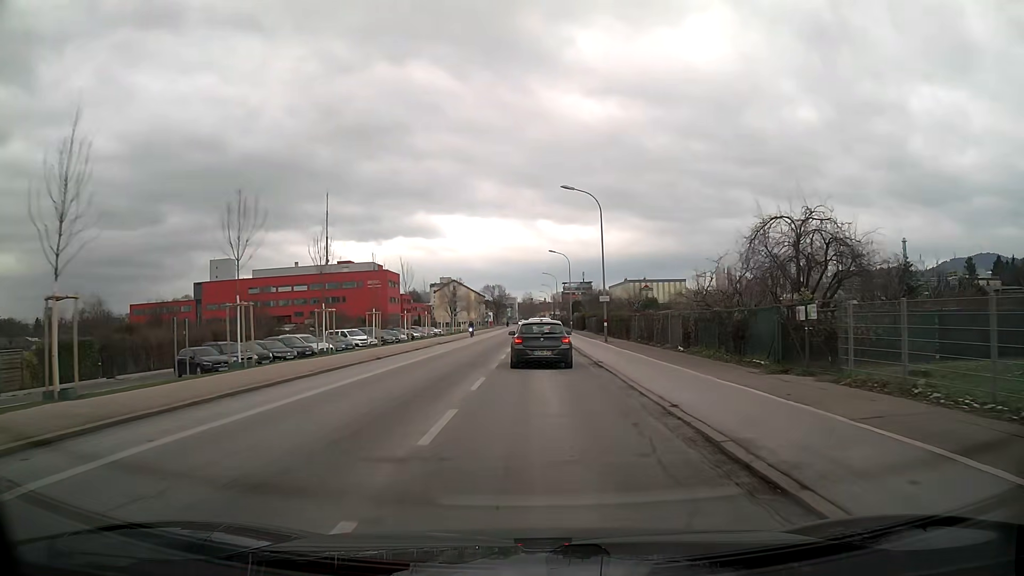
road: secondary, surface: asphalt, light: Day
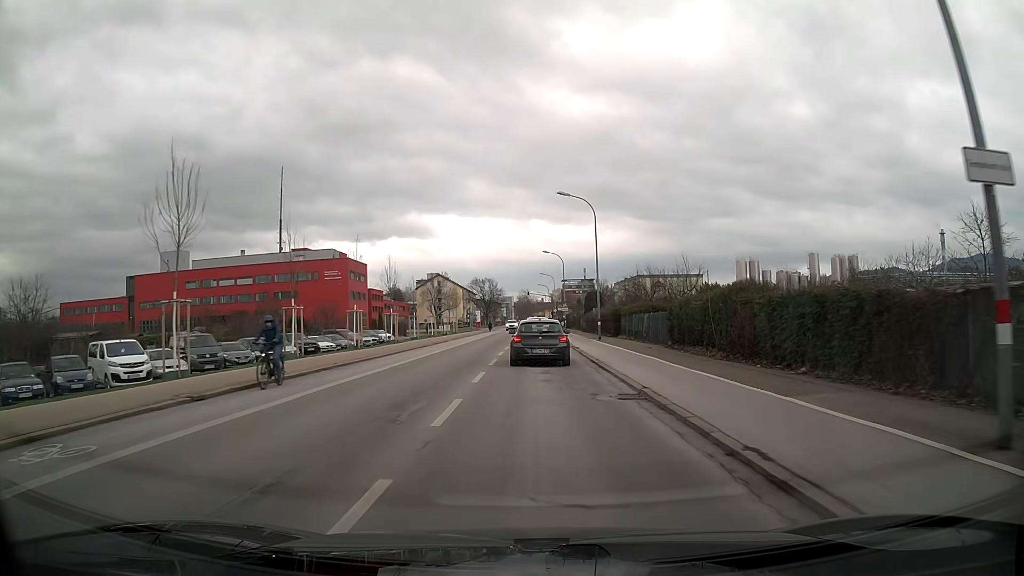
(-0.1, +34.7) m; 0°
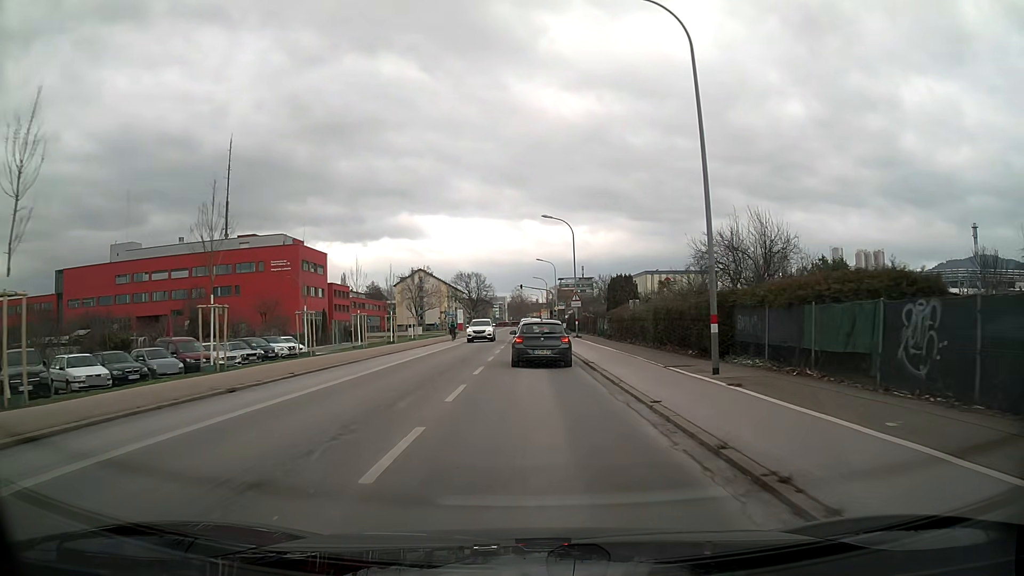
(+0.1, +27.3) m; +1°
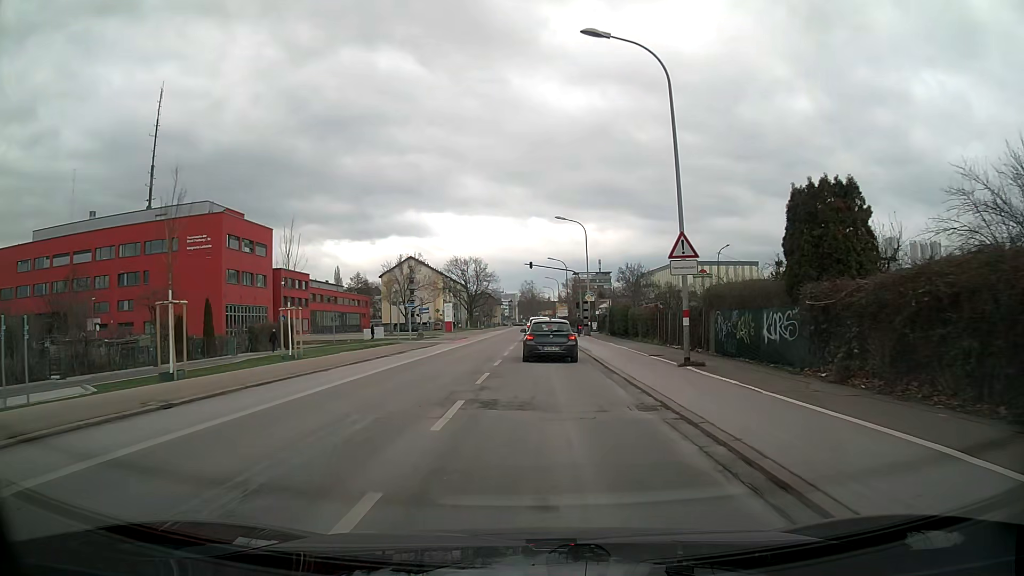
(-0.4, +33.5) m; -1°
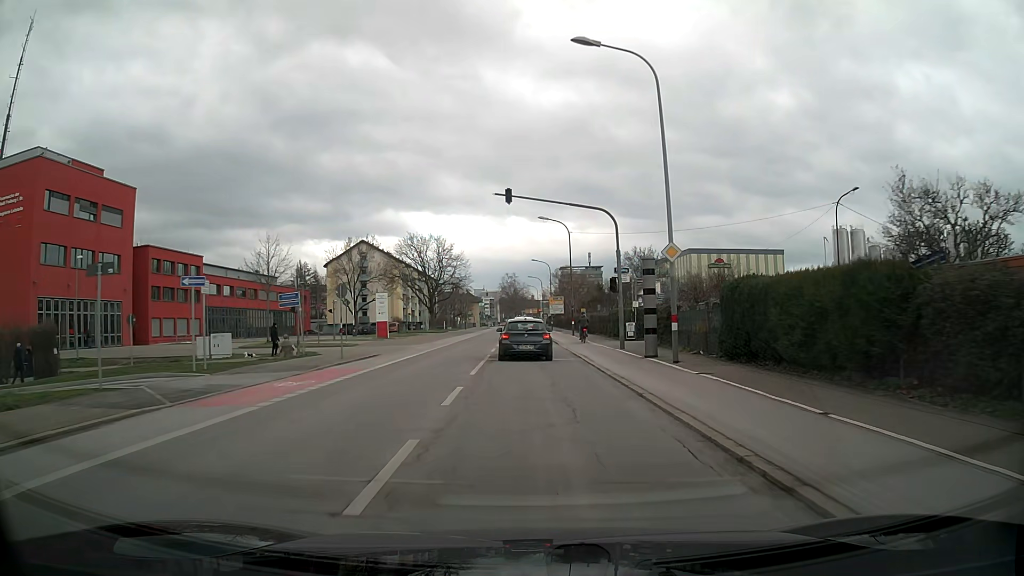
(+0.2, +33.8) m; +1°
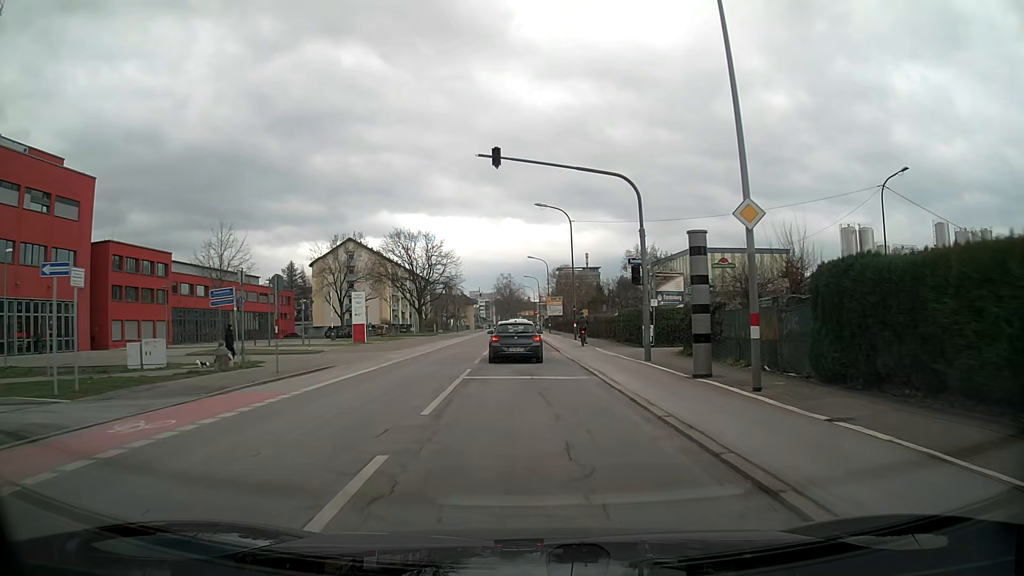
(+0.1, +6.9) m; +1°
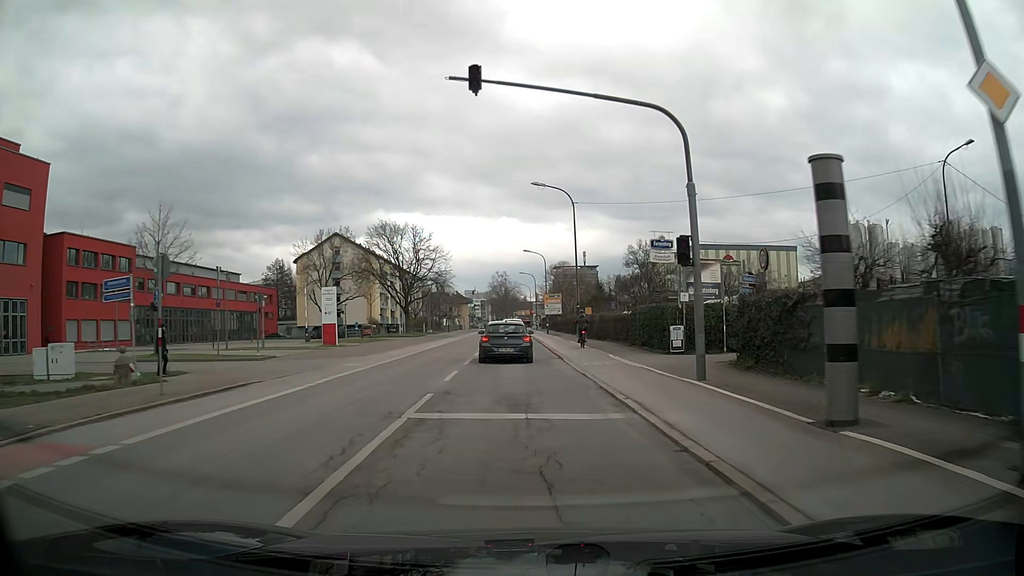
(0.0, +6.9) m; +1°
(0, +10) (0, +20) (-1, +30) (-1, +40) (-1, +50) (-1, +60) (-2, +70) (-2, +80) (-3, +90) (-3, +100) m
